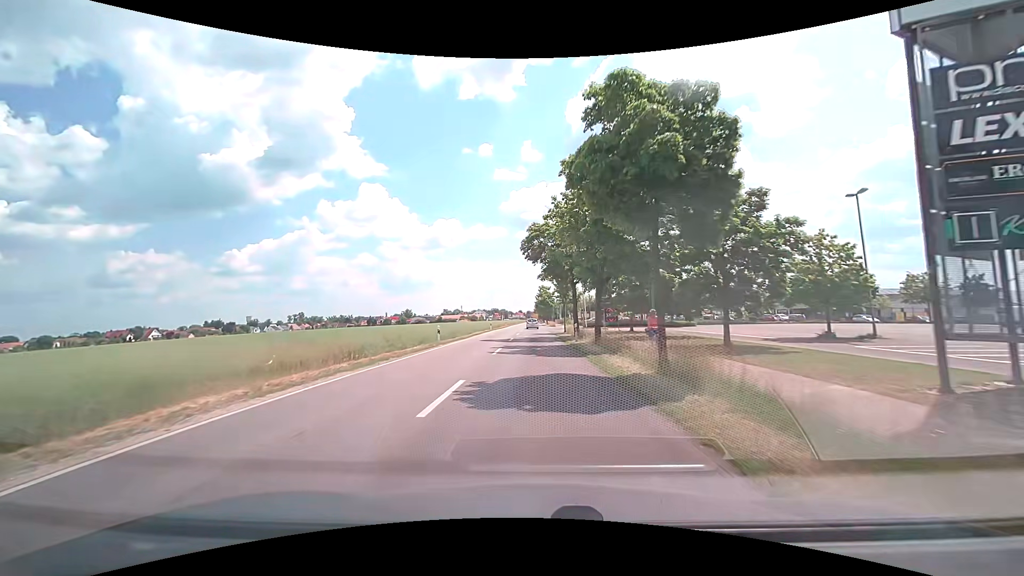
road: secondary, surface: asphalt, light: Day
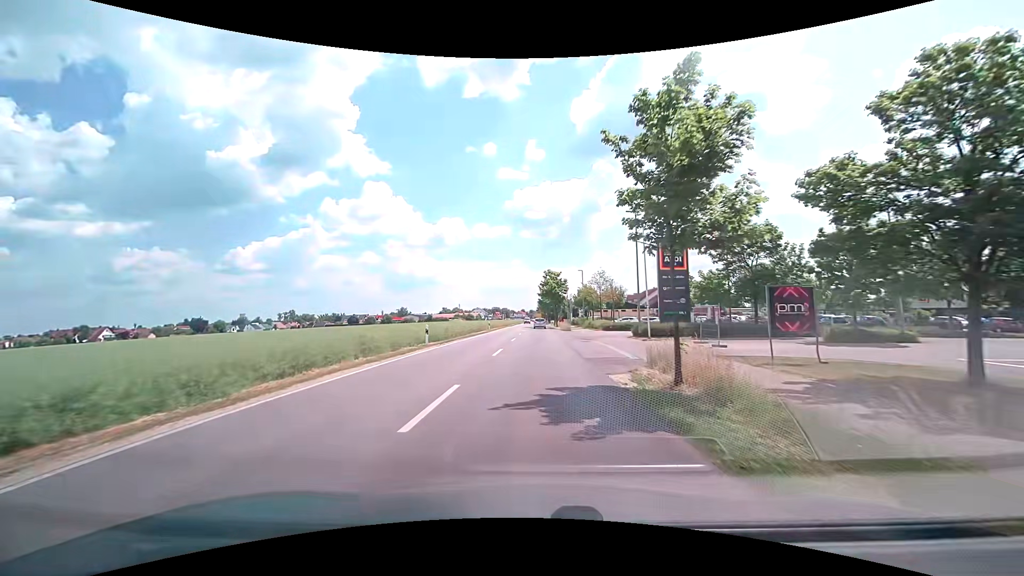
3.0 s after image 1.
(+0.1, +36.6) m; -1°
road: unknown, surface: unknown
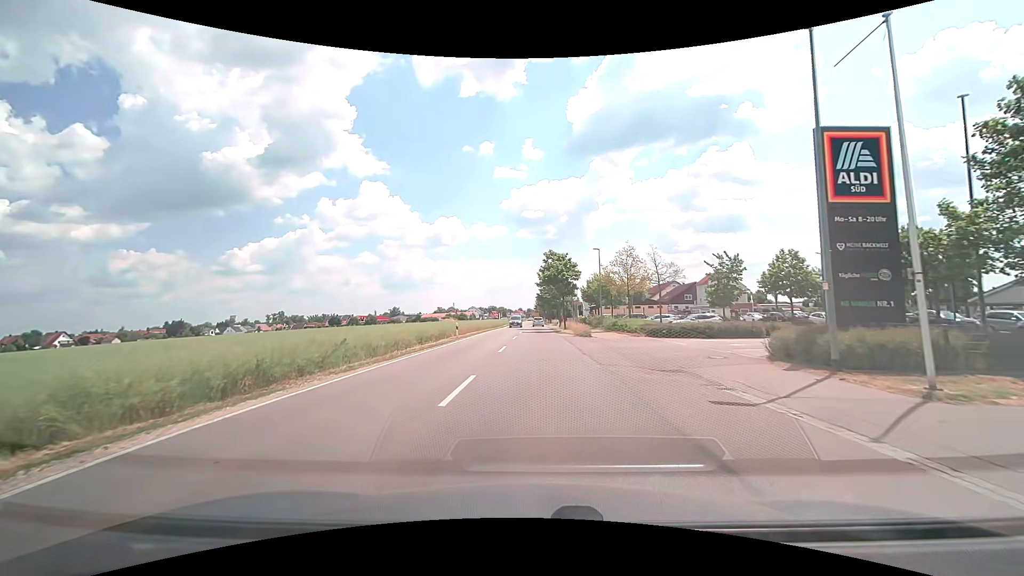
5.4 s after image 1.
(+0.2, +21.9) m; +1°
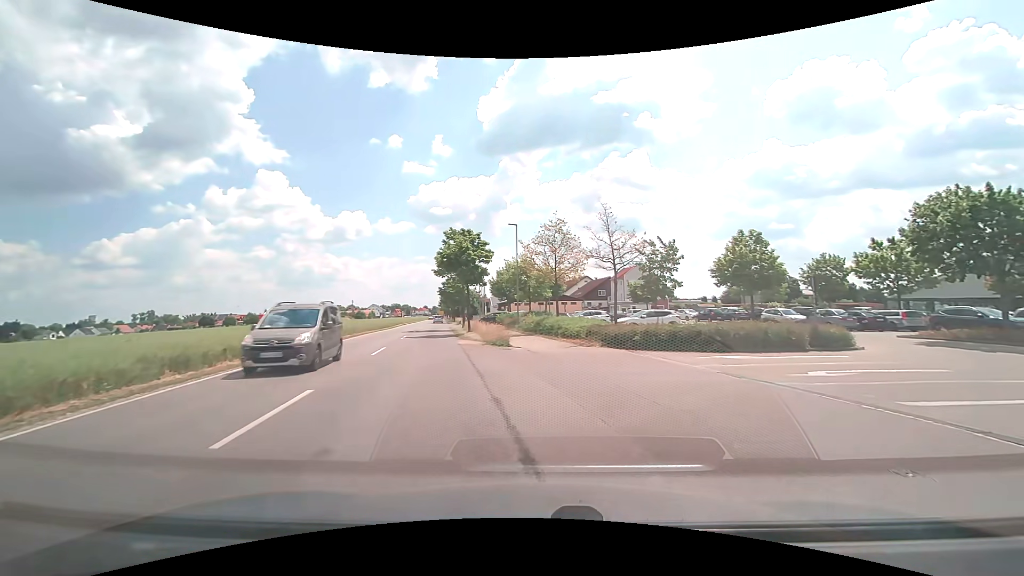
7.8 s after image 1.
(+0.5, +13.5) m; +11°
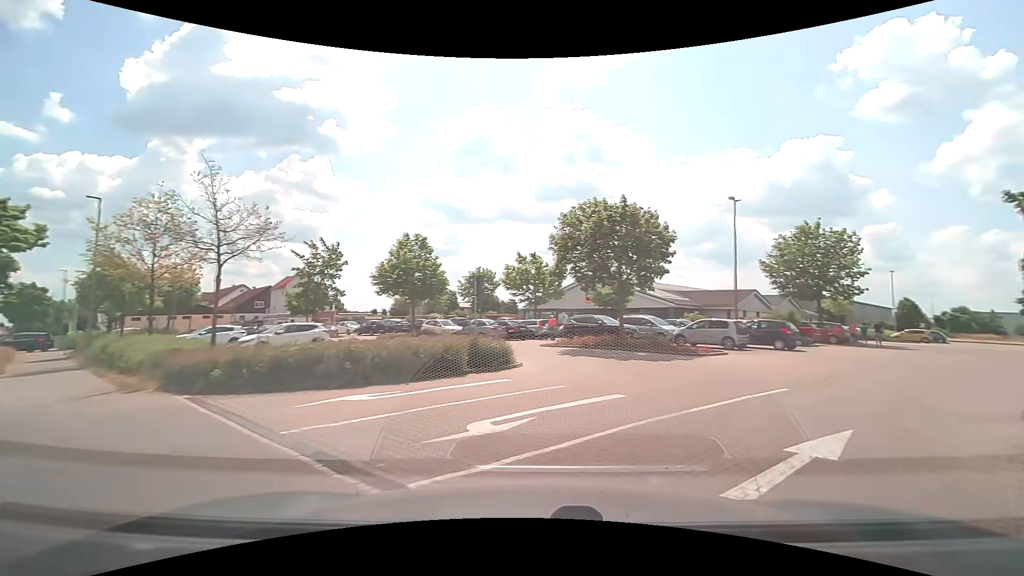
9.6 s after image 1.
(+1.7, +6.4) m; +34°
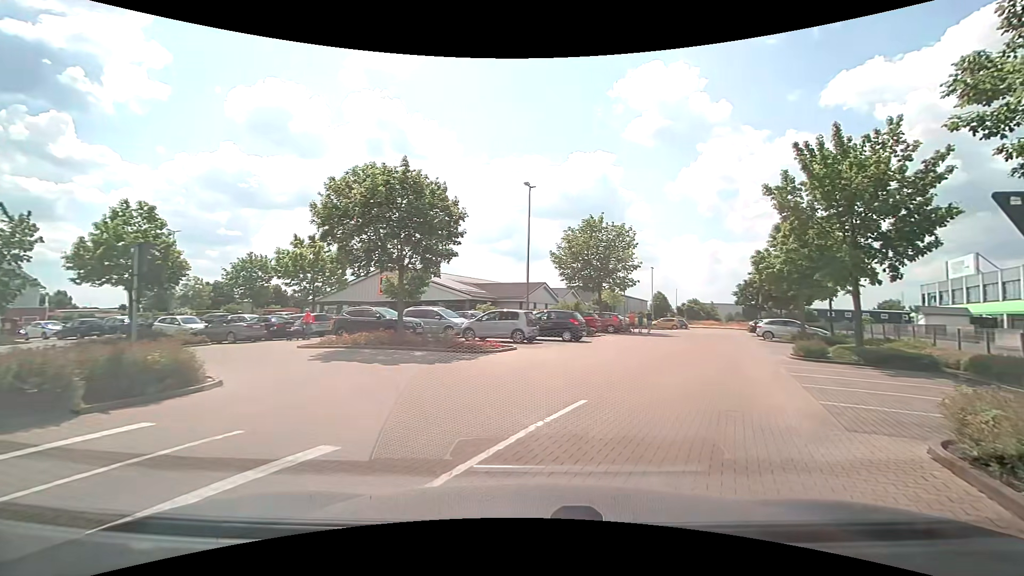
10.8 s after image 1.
(+0.9, +4.1) m; +24°
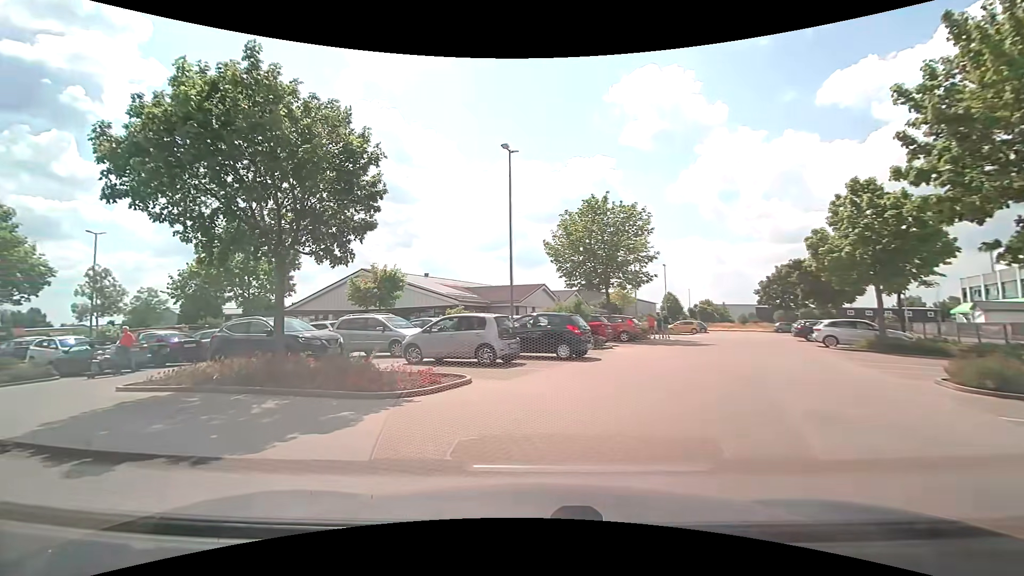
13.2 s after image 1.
(+0.8, +8.0) m; +1°
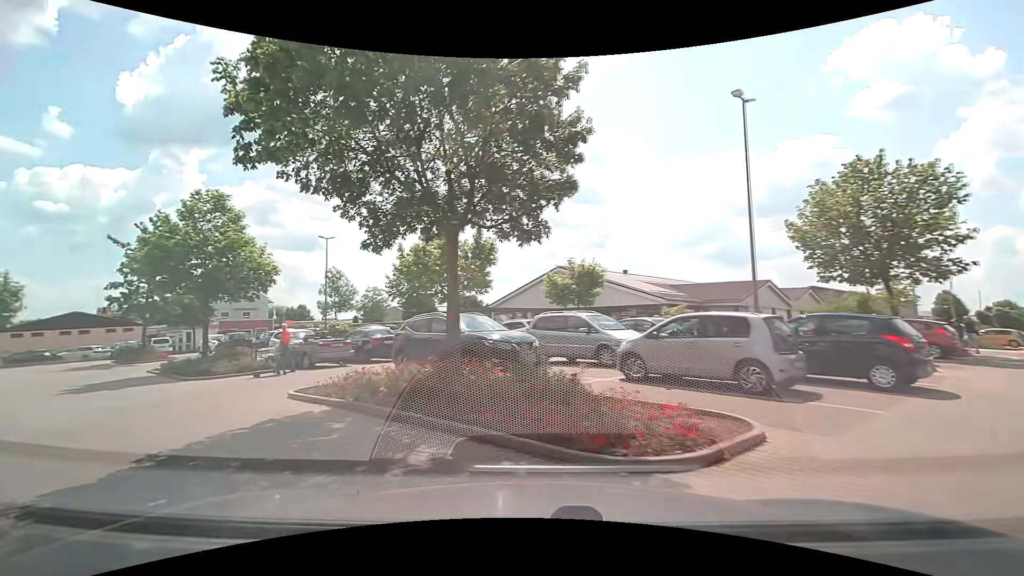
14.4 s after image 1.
(-0.9, +4.2) m; -23°
